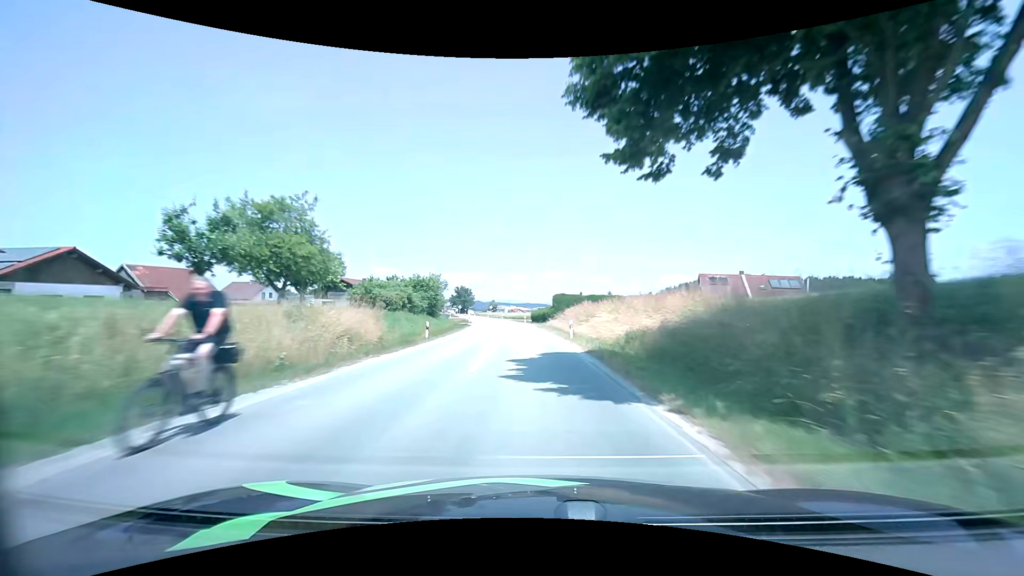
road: secondary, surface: asphalt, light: Day
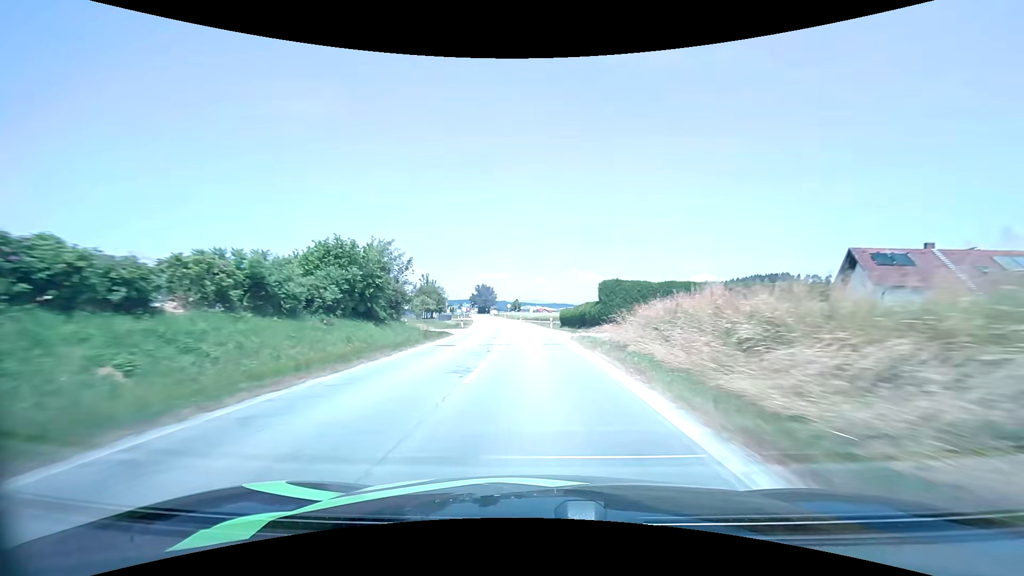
(-0.7, +25.8) m; -3°
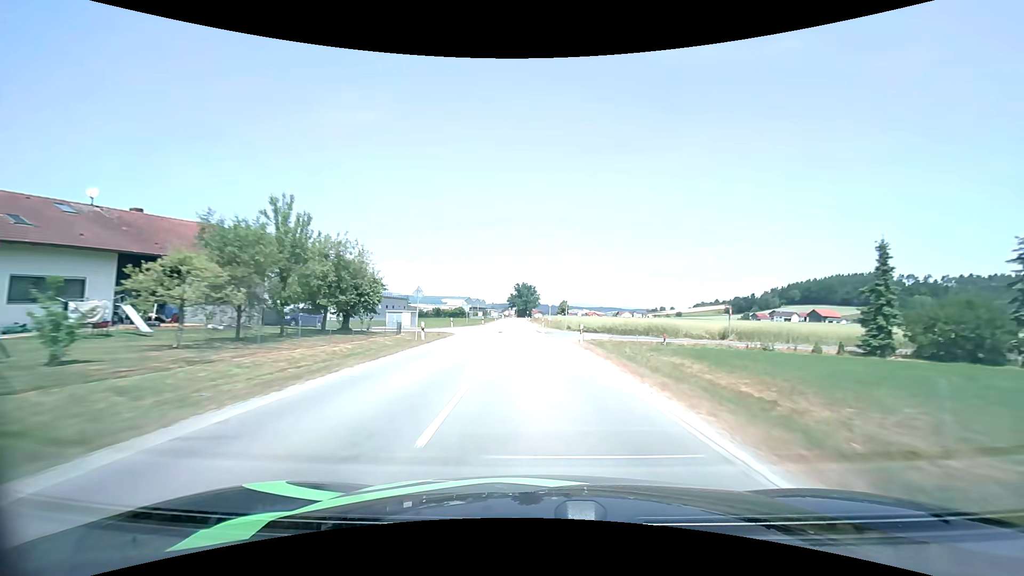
(-2.5, +52.6) m; -5°
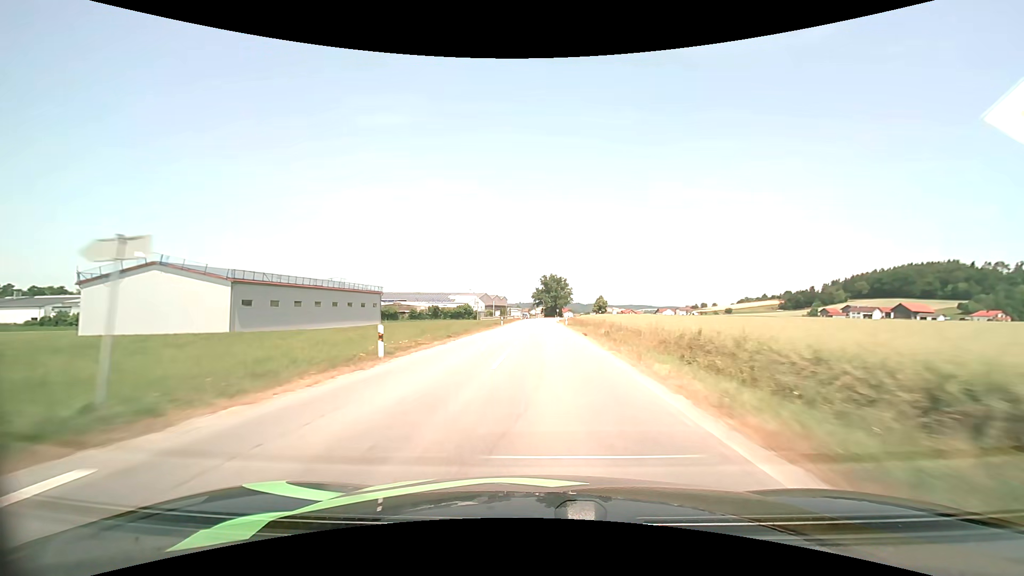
(-2.0, +53.6) m; -3°
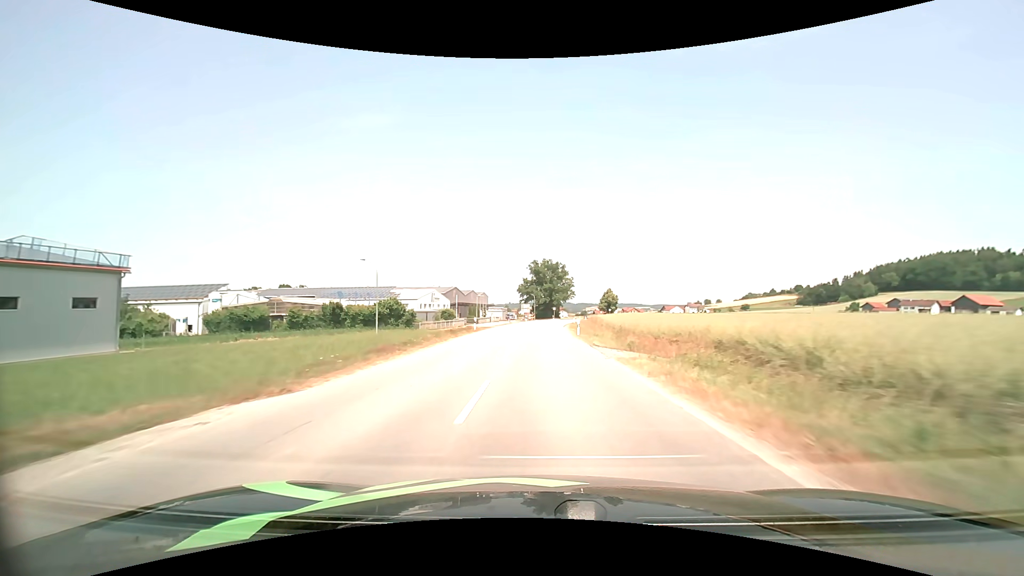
(+0.4, +65.3) m; +1°
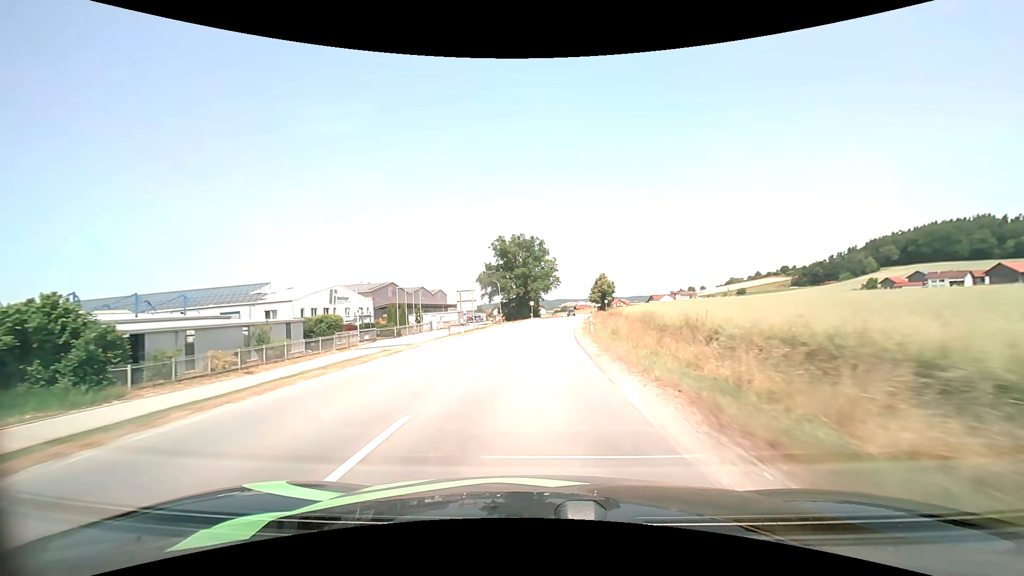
(+1.2, +51.5) m; +3°
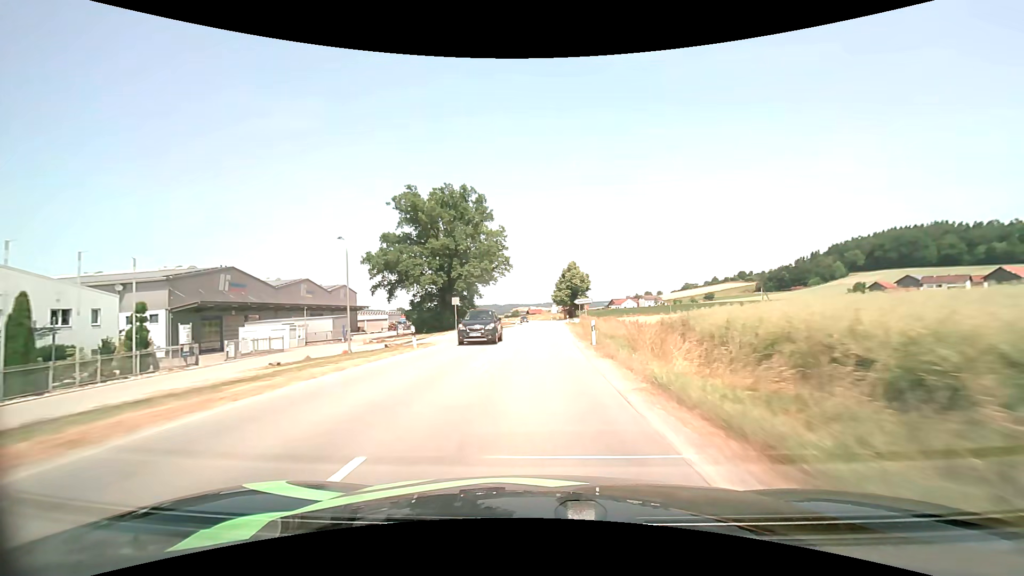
(+2.1, +49.4) m; +6°
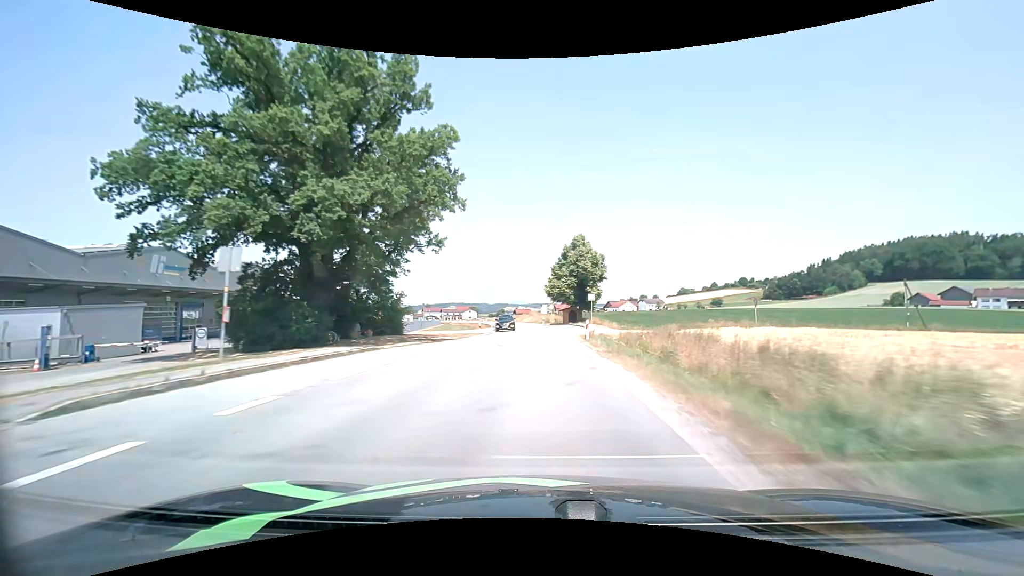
(+0.4, +37.6) m; +1°
(0, +10) (0, +20) (0, +30) (0, +40) (0, +50) (-1, +60) (-1, +70) (-2, +80) (-3, +90) (-5, +100) m
